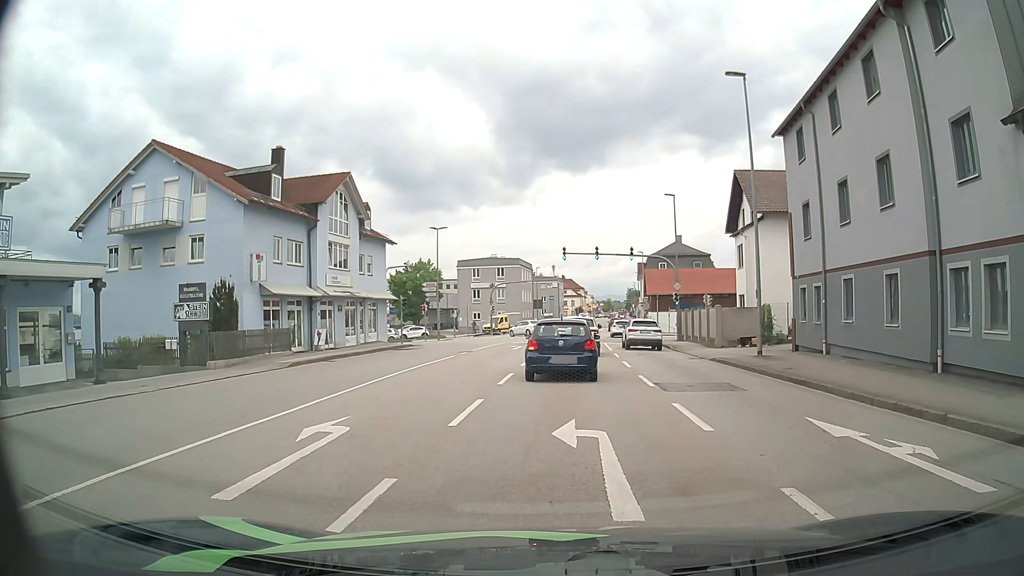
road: tertiary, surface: asphalt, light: Day
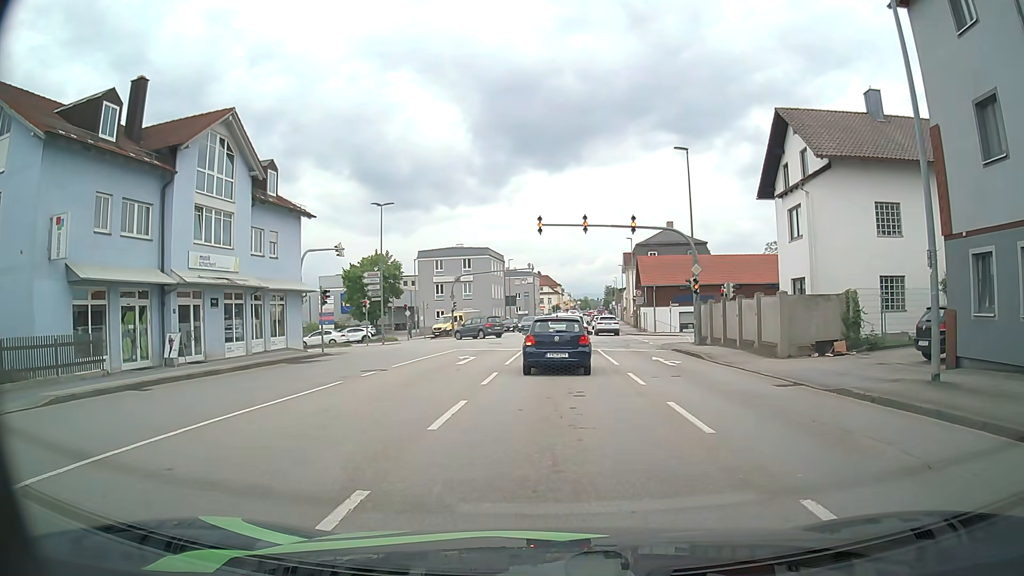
(+0.3, +12.9) m; +2°
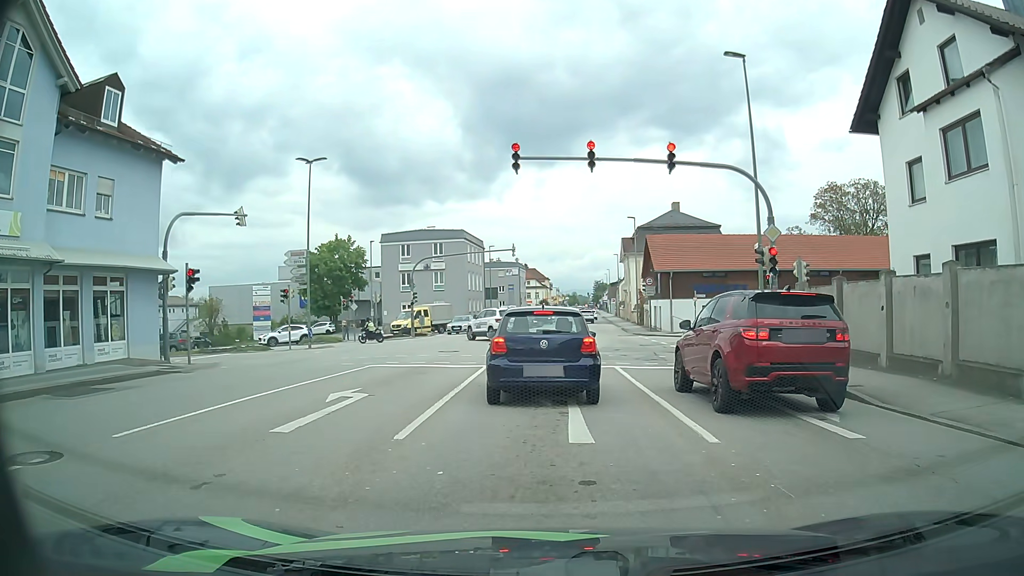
(+0.2, +12.9) m; 0°
